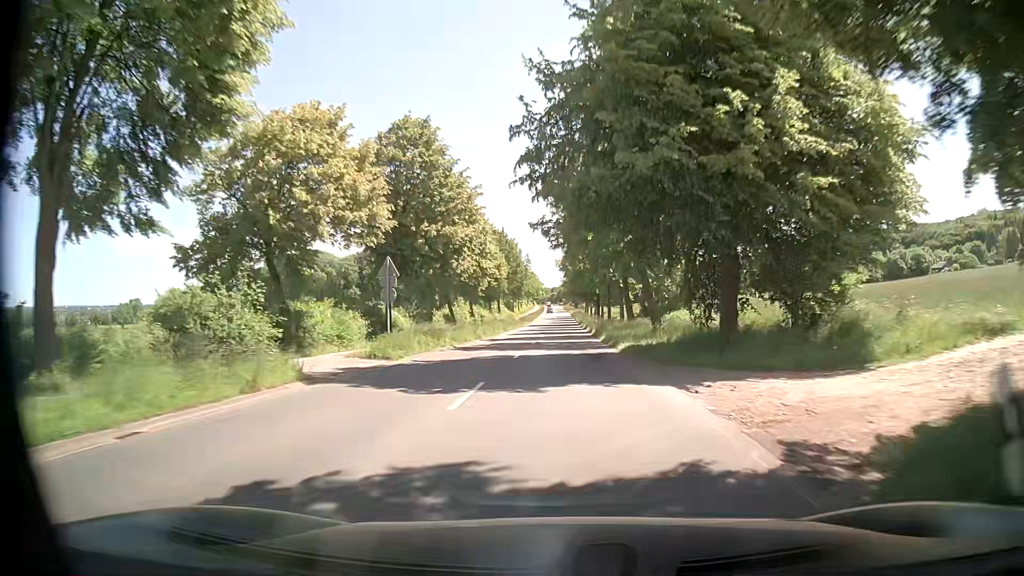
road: secondary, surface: asphalt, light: Day
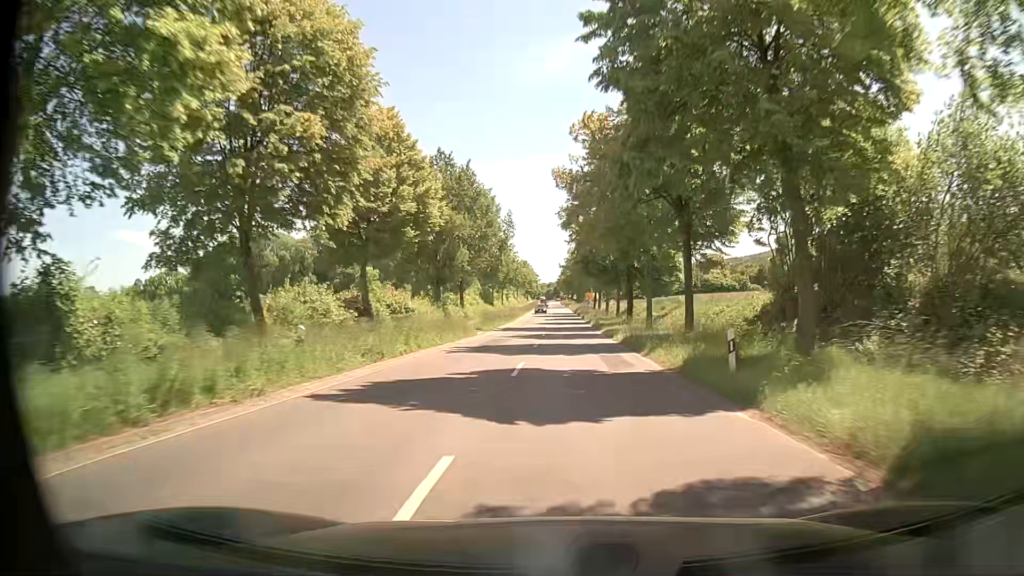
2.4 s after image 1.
(+0.1, +43.2) m; 0°
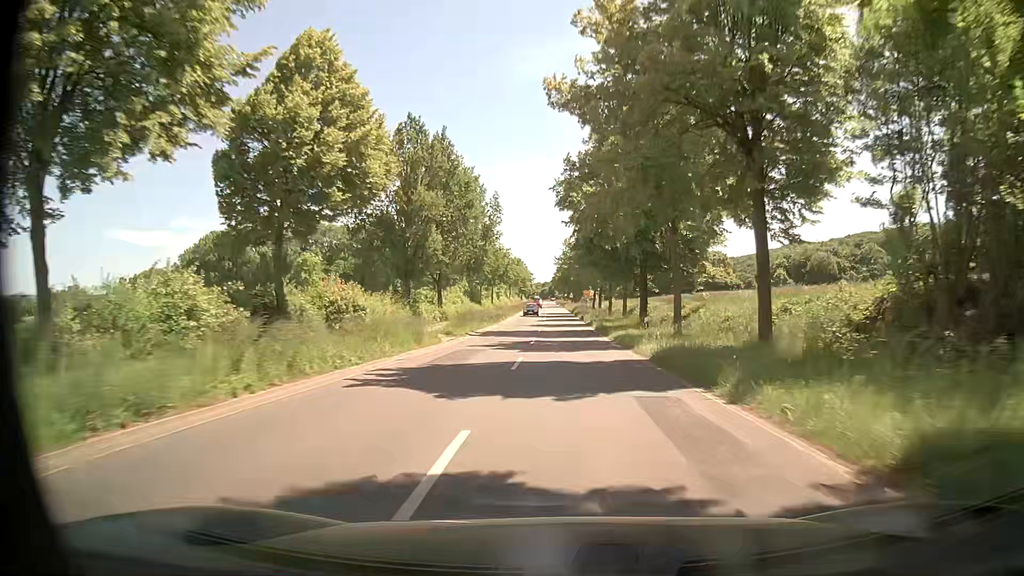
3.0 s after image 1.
(+0.1, +10.8) m; +1°
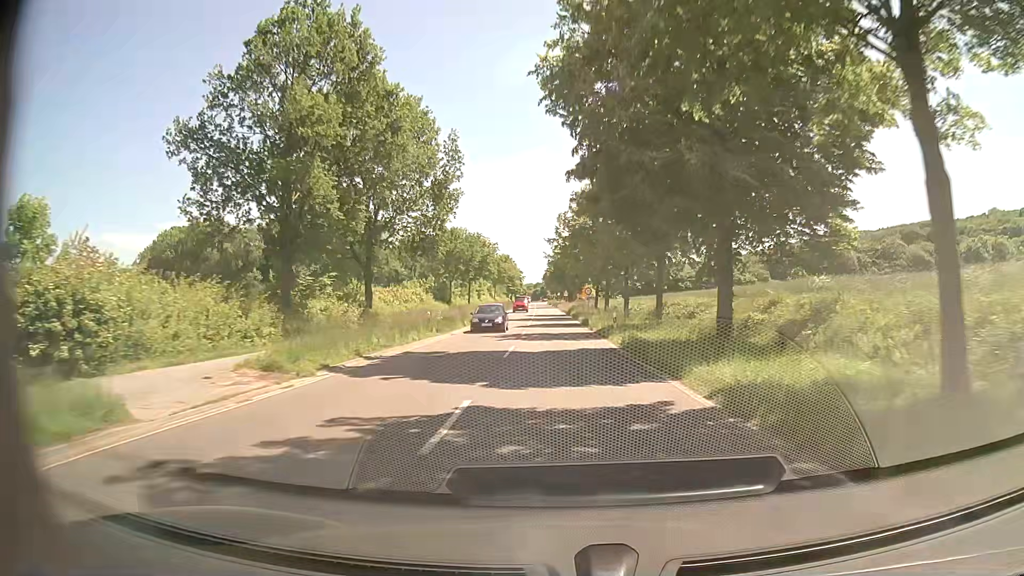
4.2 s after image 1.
(-0.1, +21.6) m; 0°
